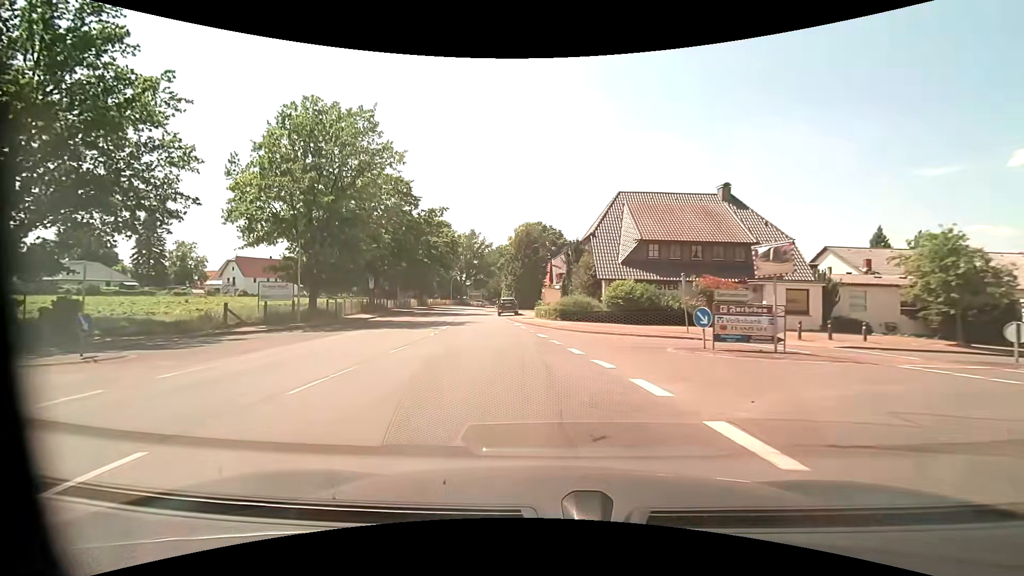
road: primary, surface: asphalt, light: Day
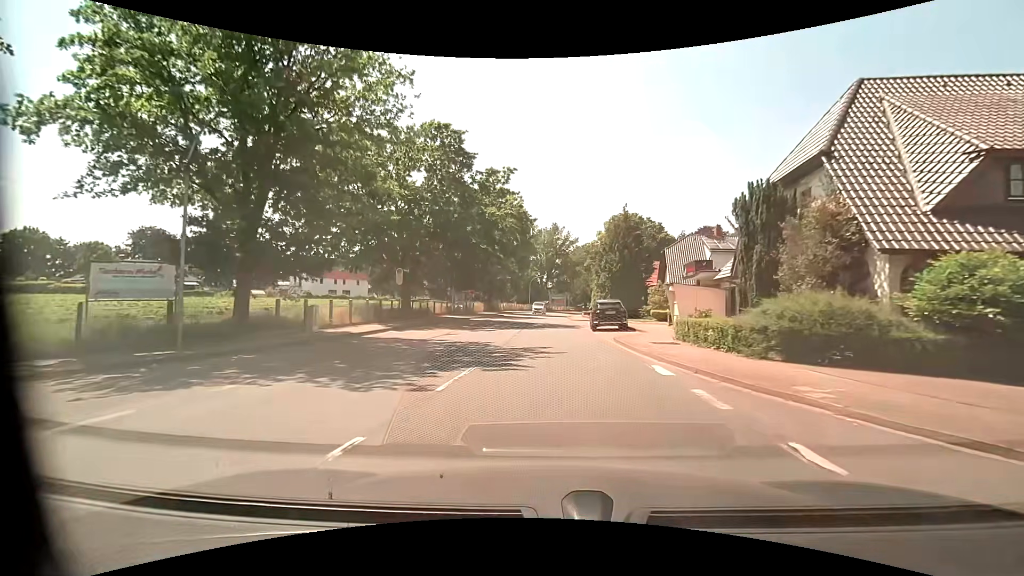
(-2.3, +18.0) m; -11°
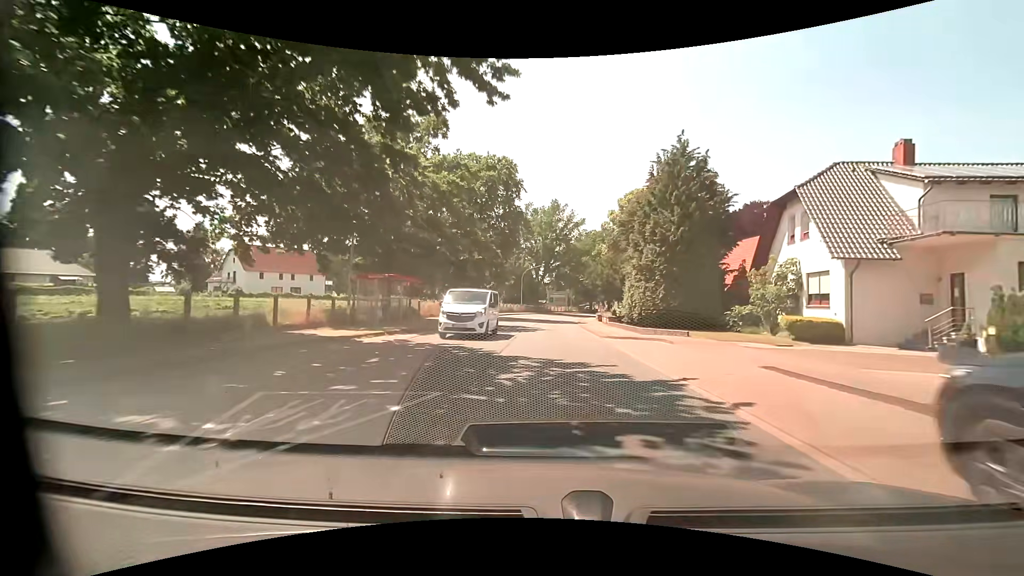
(+0.1, +26.4) m; 0°
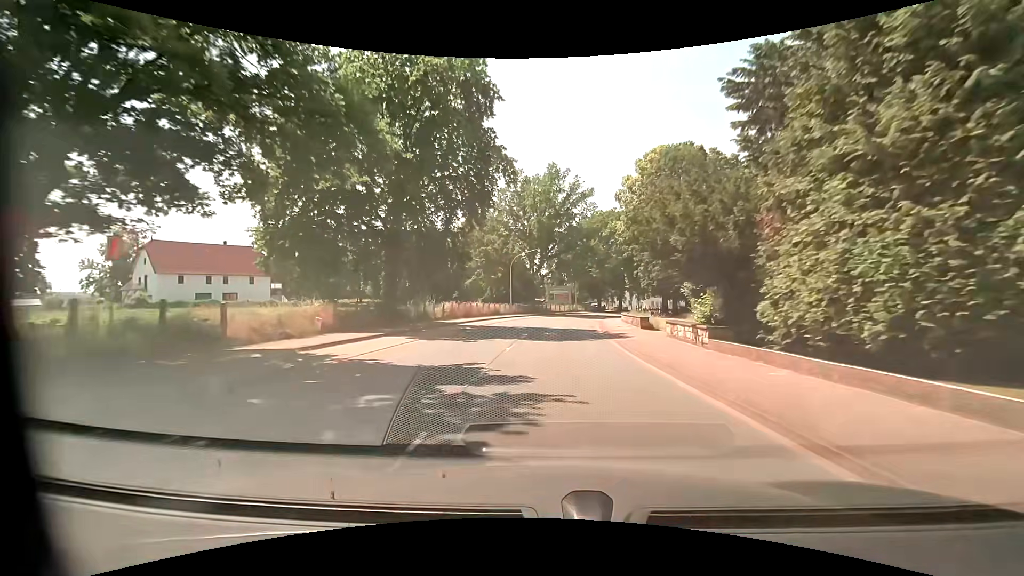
(+0.1, +22.5) m; +1°
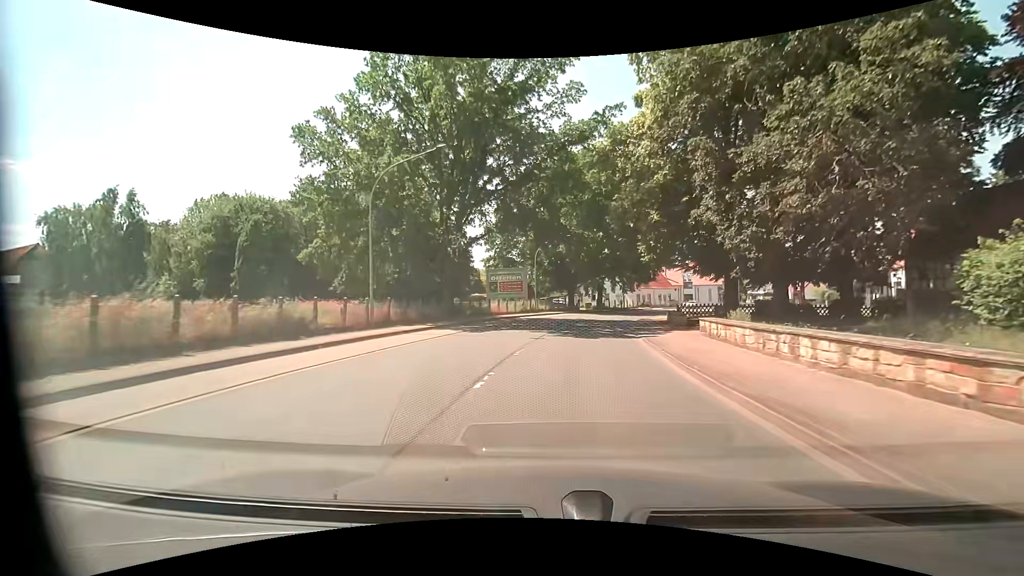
(+0.9, +38.1) m; +5°
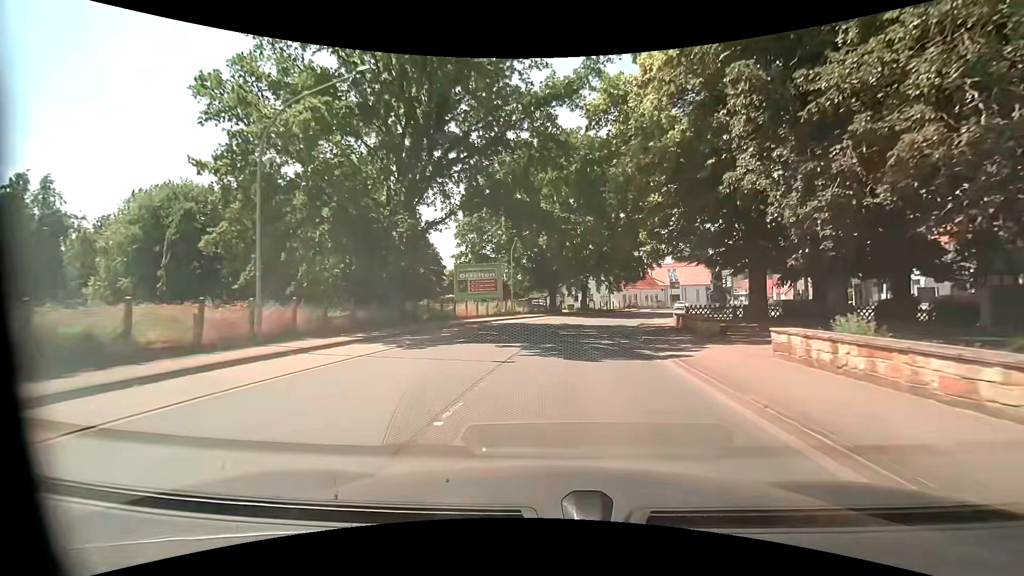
(+0.1, +7.3) m; +2°
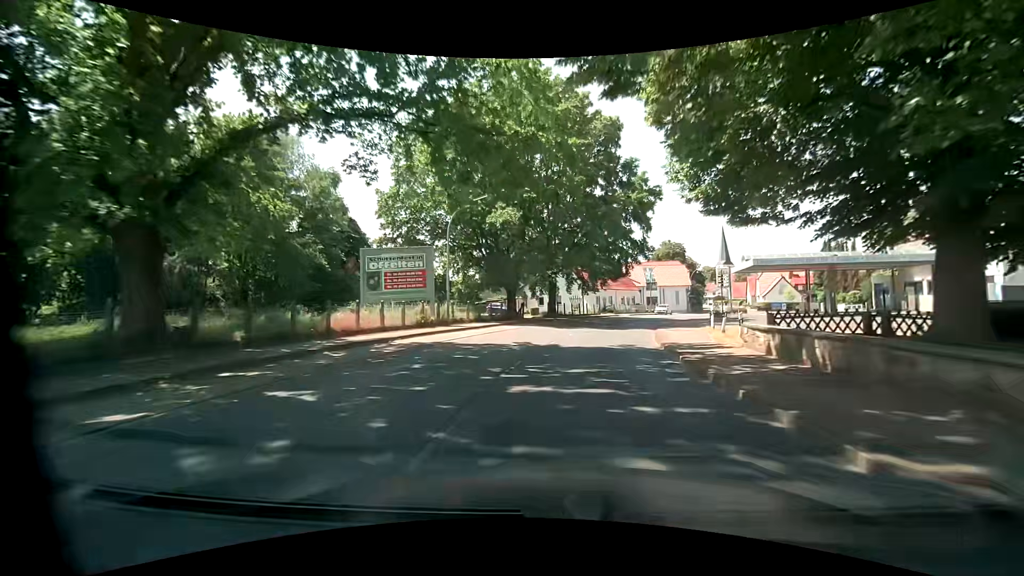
(+0.5, +14.5) m; +4°
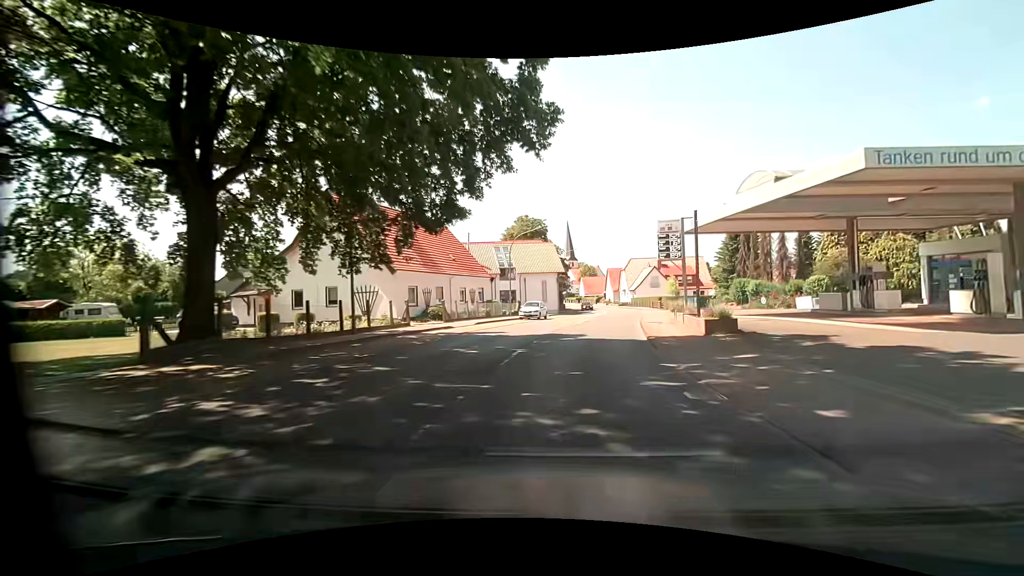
(+5.1, +35.6) m; +17°
(0, +10) (+2, +20) (+3, +30) (+5, +40) (+7, +49) (+8, +59) (+10, +69) (+11, +79) (+11, +89) (+11, +99) m
